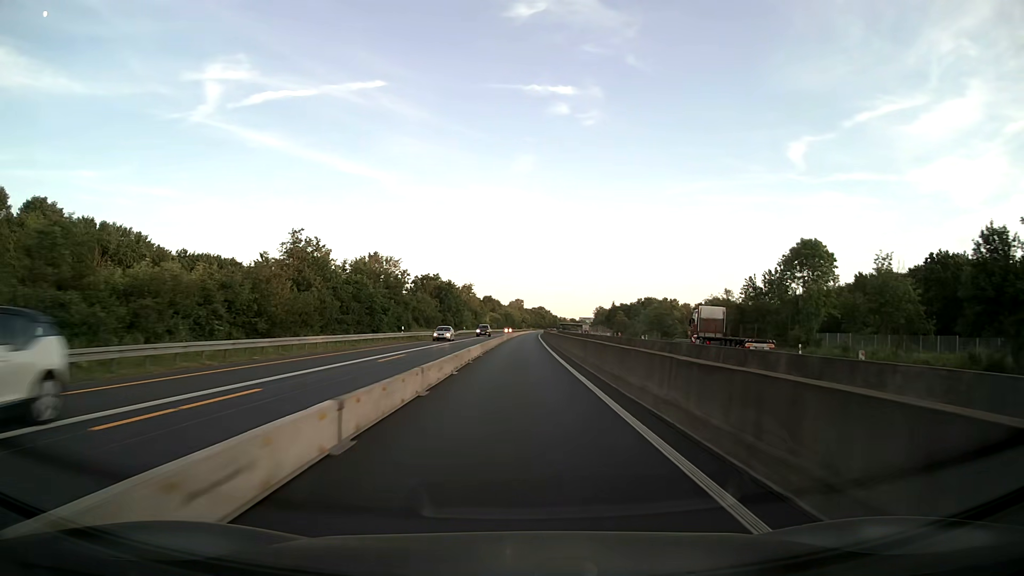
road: motorway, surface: asphalt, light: Day
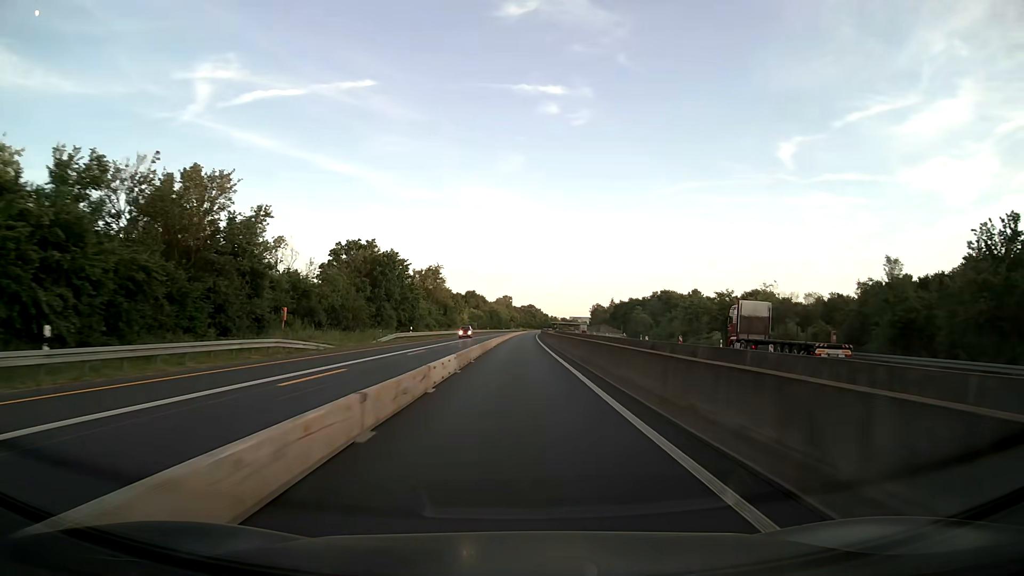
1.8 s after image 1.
(+0.4, +47.4) m; +1°
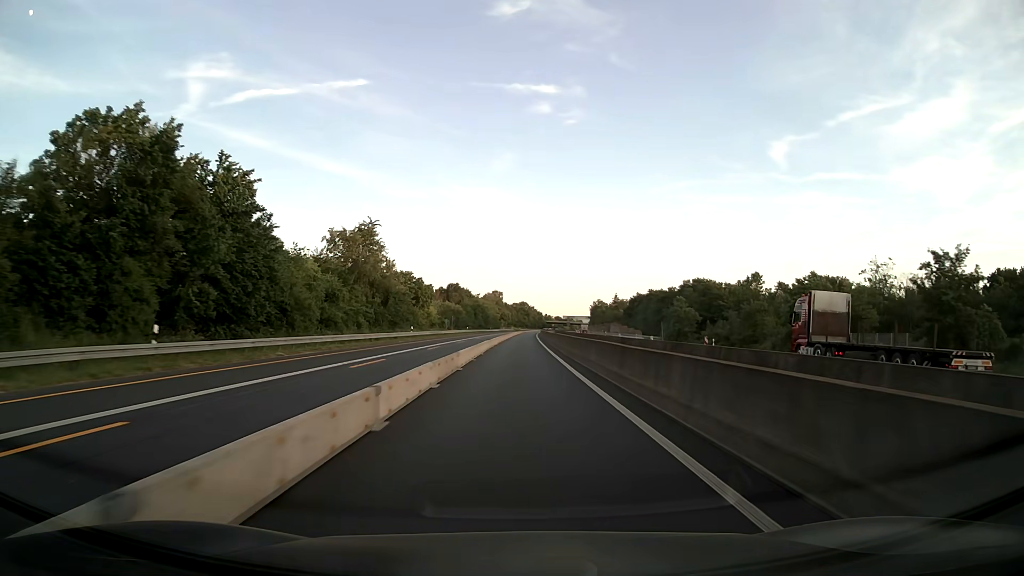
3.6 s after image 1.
(+0.3, +47.4) m; +1°
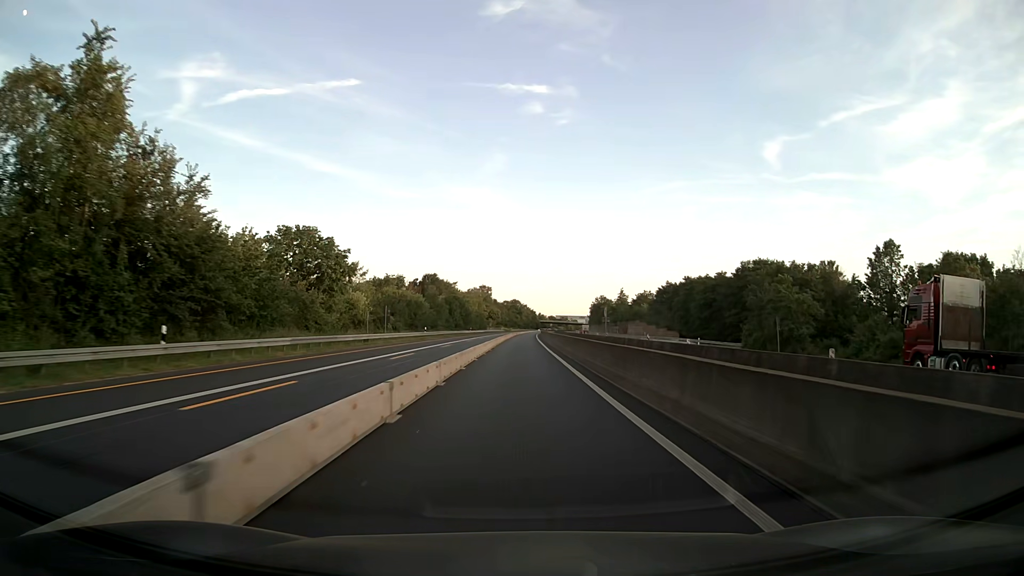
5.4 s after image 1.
(+0.3, +47.4) m; +1°
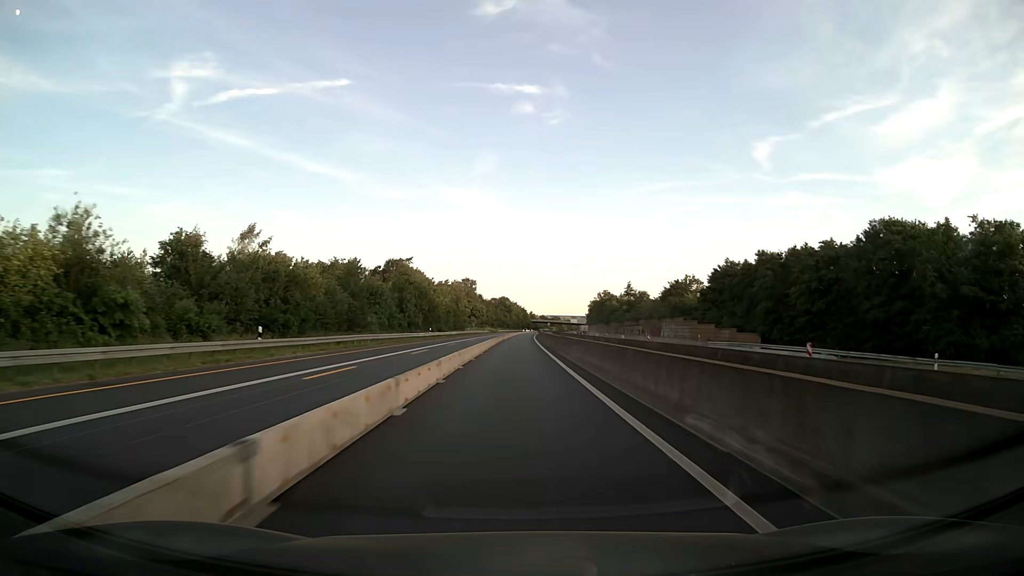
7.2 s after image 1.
(+0.3, +47.4) m; +1°
(0, +10) (0, +20) (0, +30) (0, +40) (0, +50) (0, +60) (+1, +70) (+1, +80) (+1, +90) (+1, +100) m
